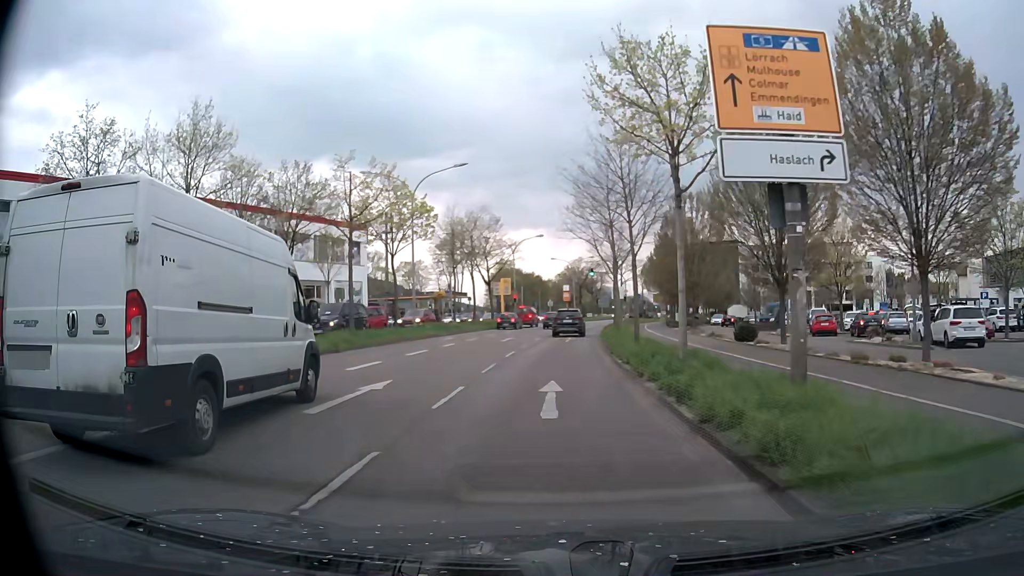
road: primary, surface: asphalt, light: Day
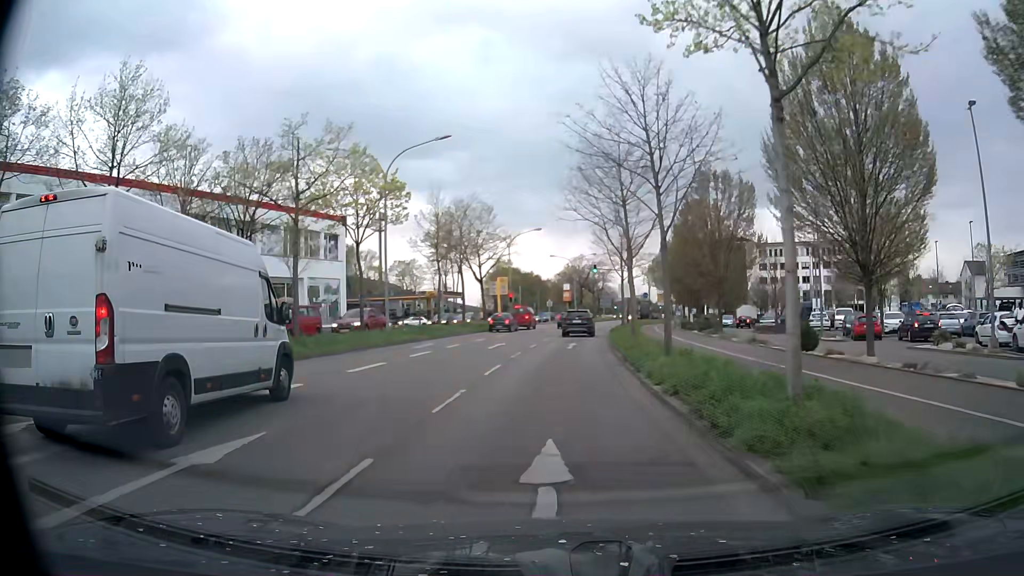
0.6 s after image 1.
(+0.1, +6.4) m; 0°
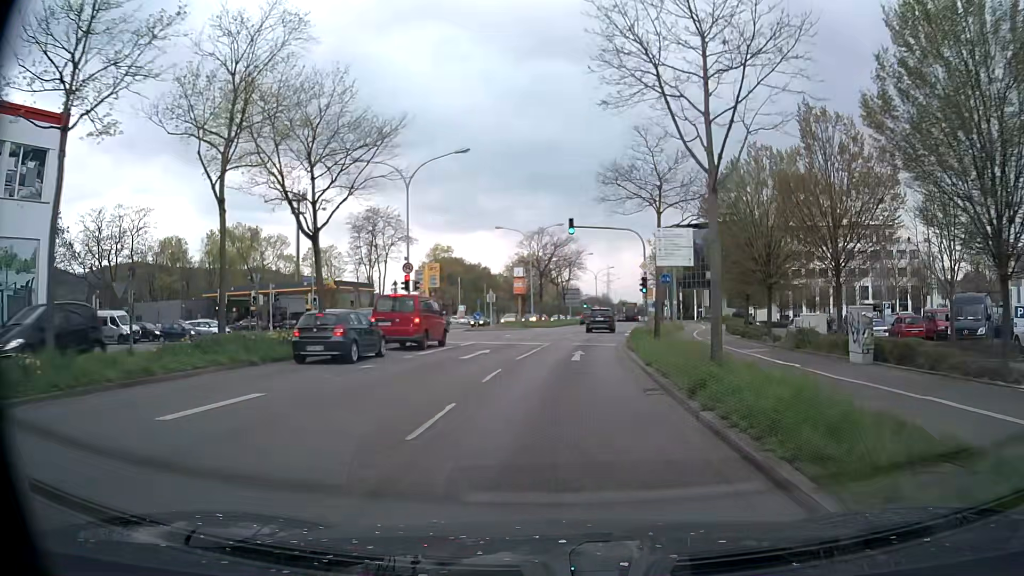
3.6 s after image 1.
(+0.9, +32.5) m; +3°
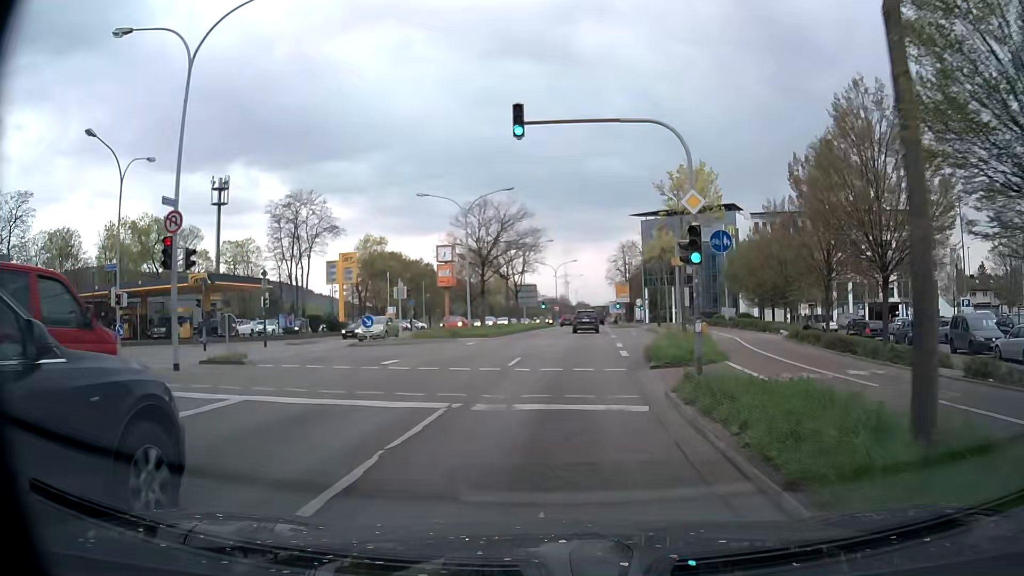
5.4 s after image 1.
(+0.6, +19.6) m; +3°
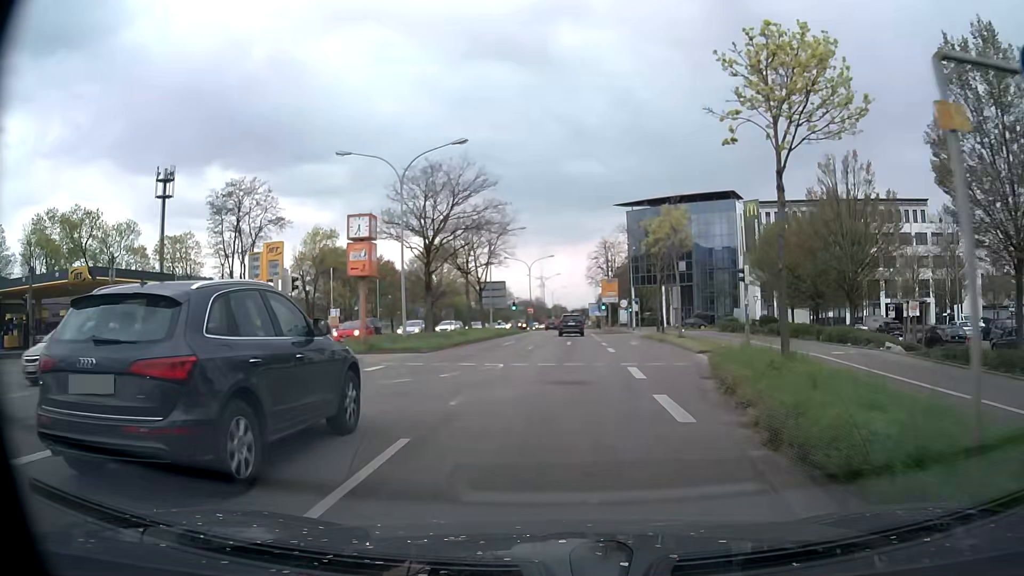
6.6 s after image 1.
(+0.4, +13.2) m; +3°
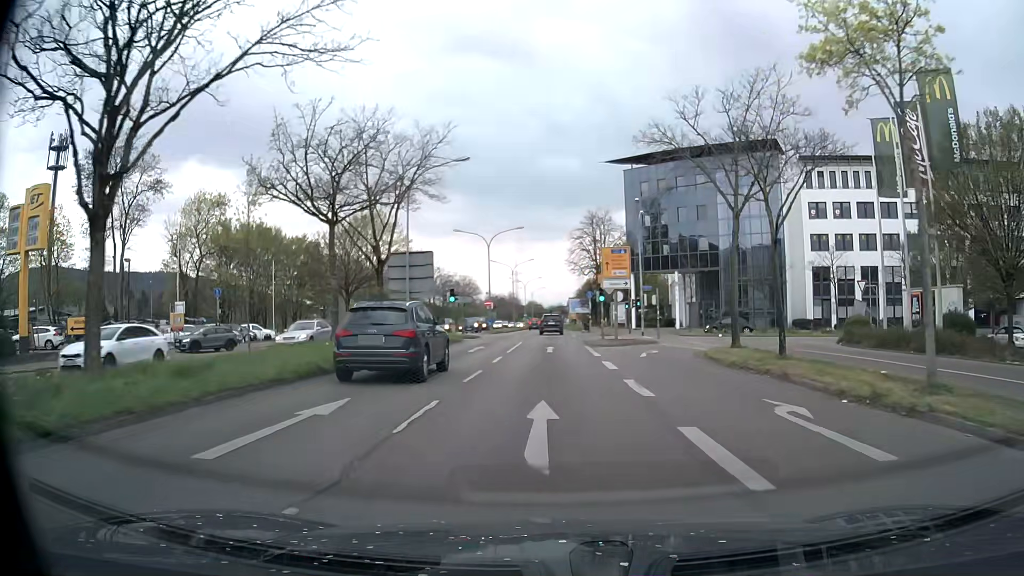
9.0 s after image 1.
(+0.6, +27.0) m; +1°
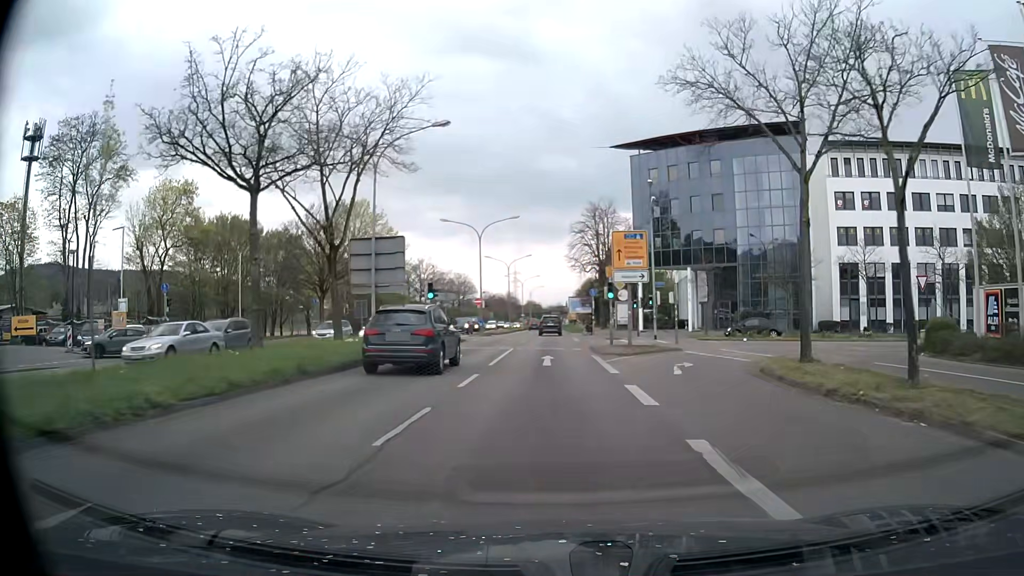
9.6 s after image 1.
(+0.1, +6.8) m; +1°
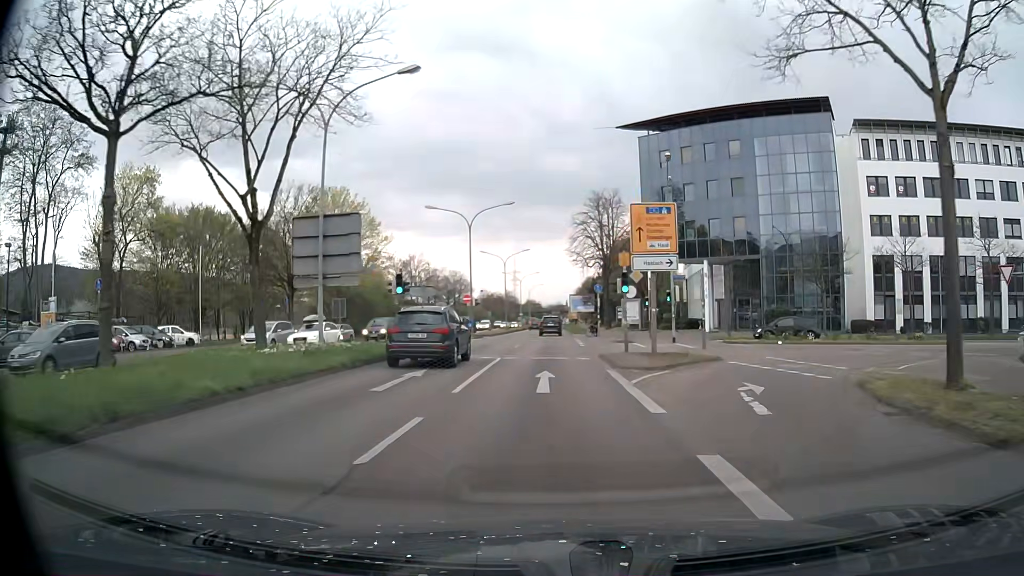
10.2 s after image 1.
(0.0, +6.8) m; 0°
